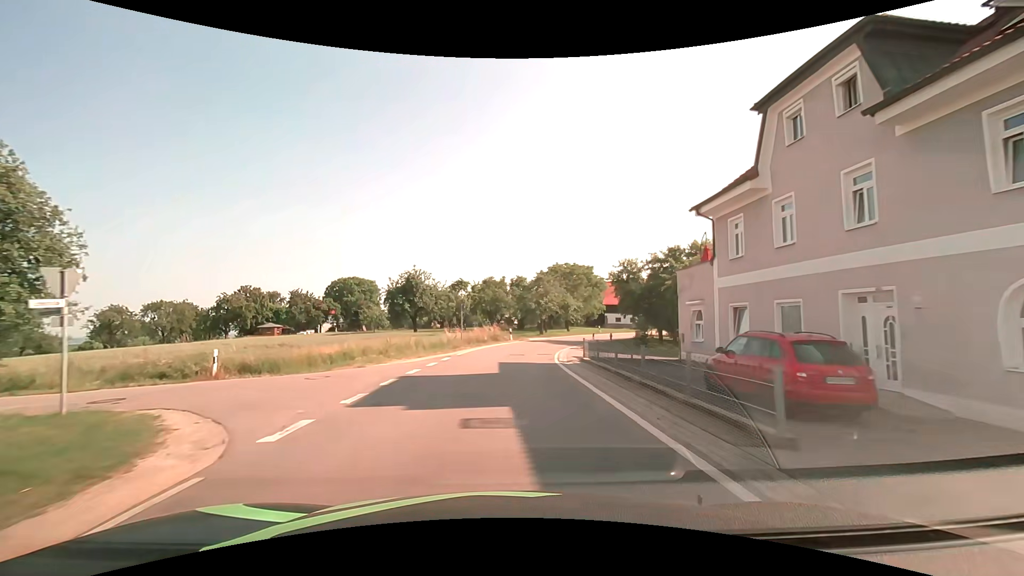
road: tertiary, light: Day
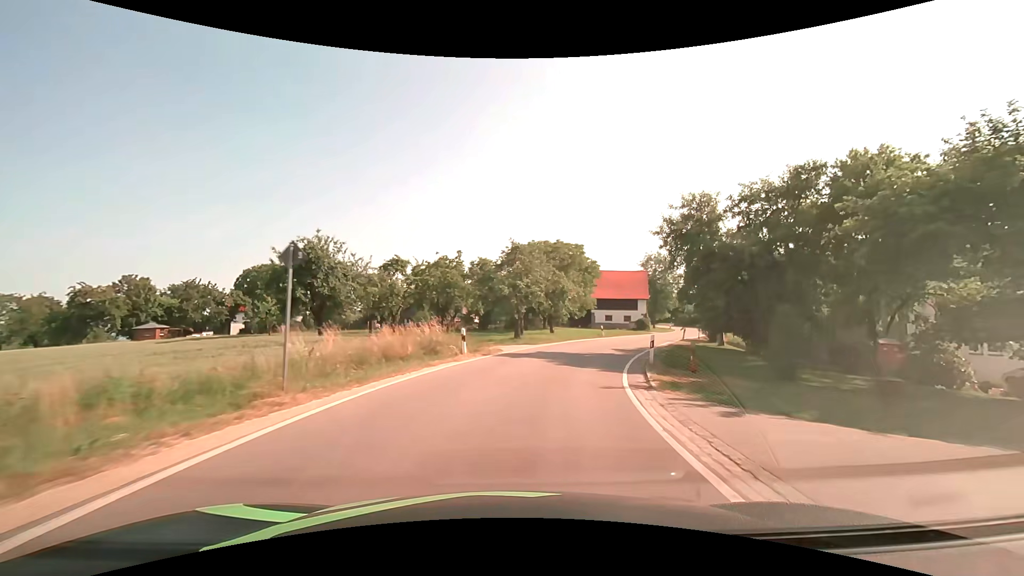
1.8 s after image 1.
(+0.4, +22.1) m; +4°
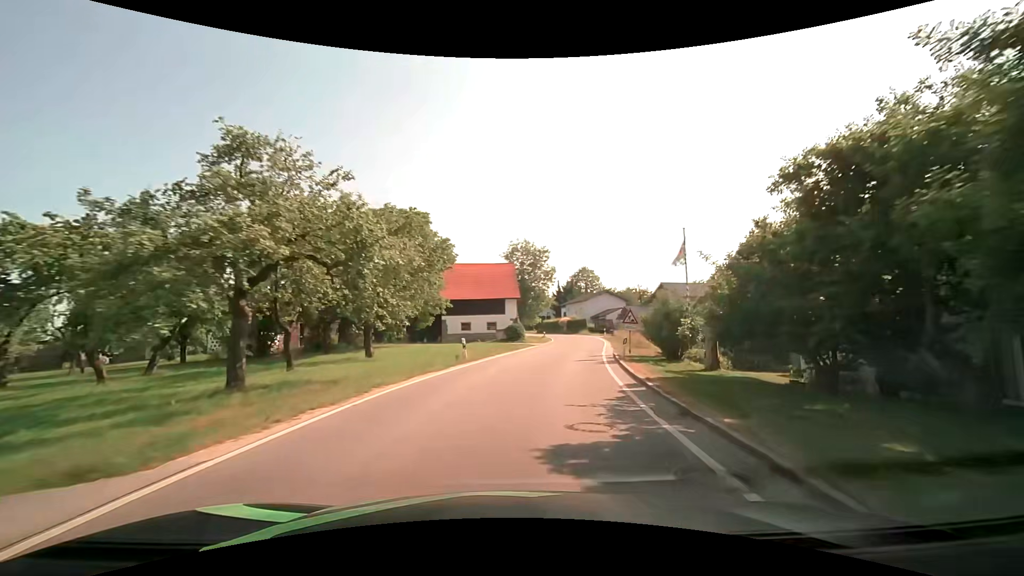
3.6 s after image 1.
(+3.2, +21.6) m; +17°
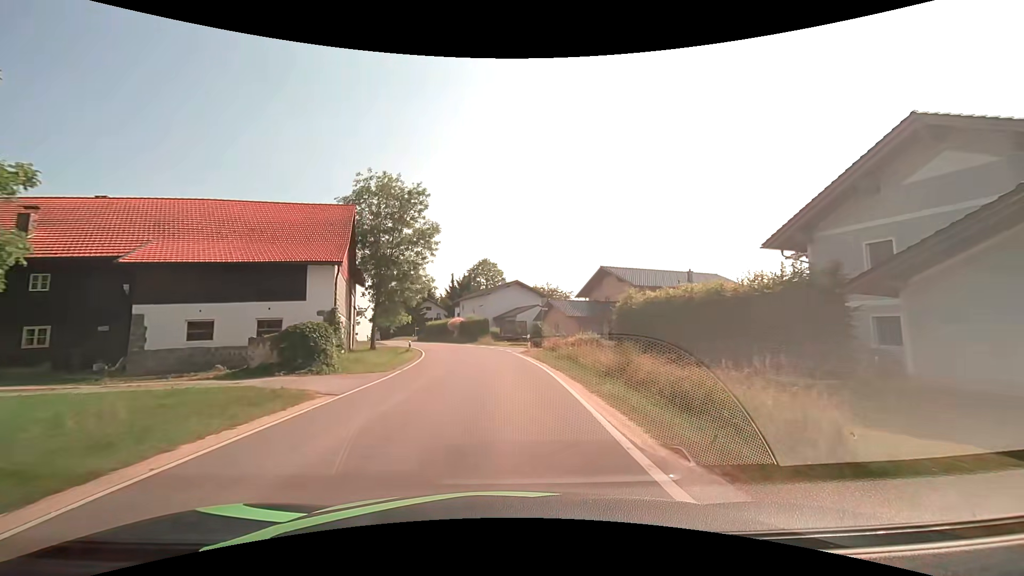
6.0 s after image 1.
(+3.8, +28.8) m; +12°
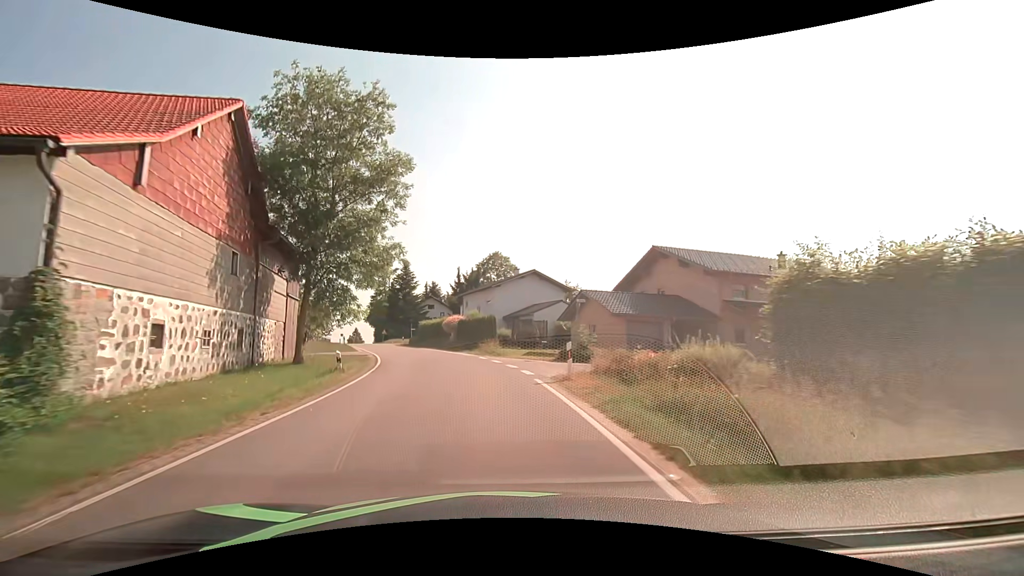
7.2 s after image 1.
(0.0, +14.7) m; -1°
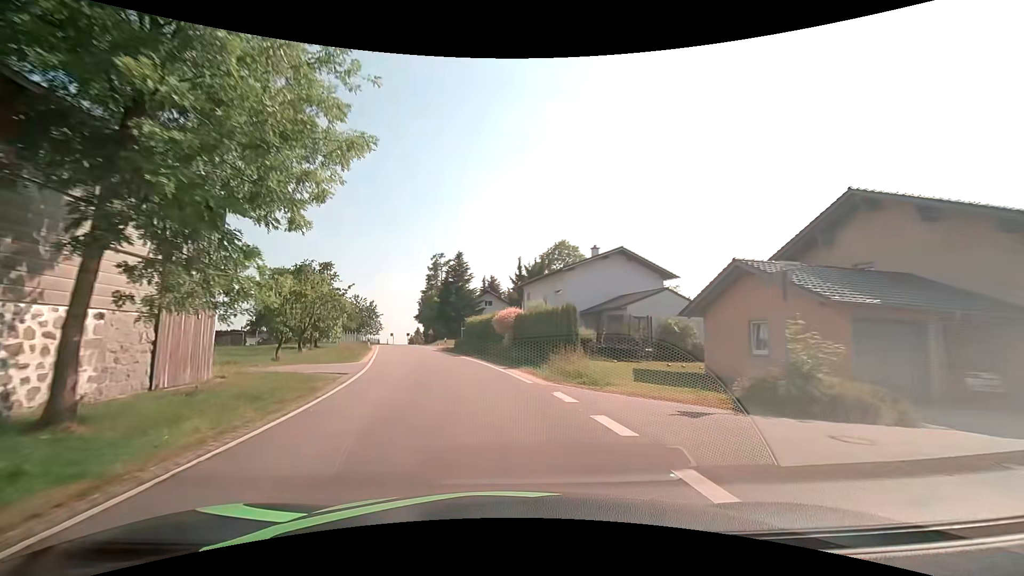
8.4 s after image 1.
(-0.9, +14.7) m; -7°
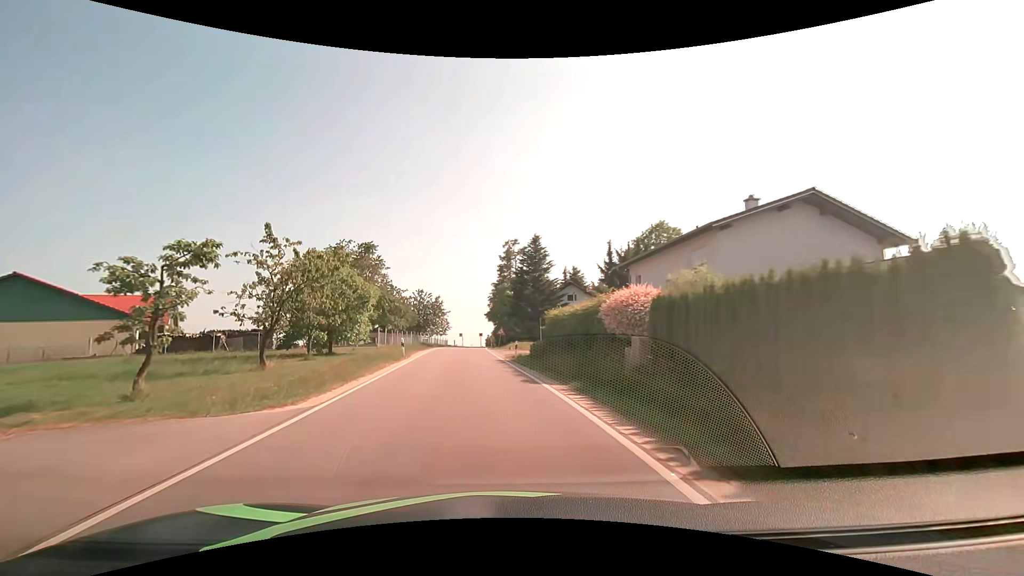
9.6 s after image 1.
(-1.2, +14.7) m; -9°
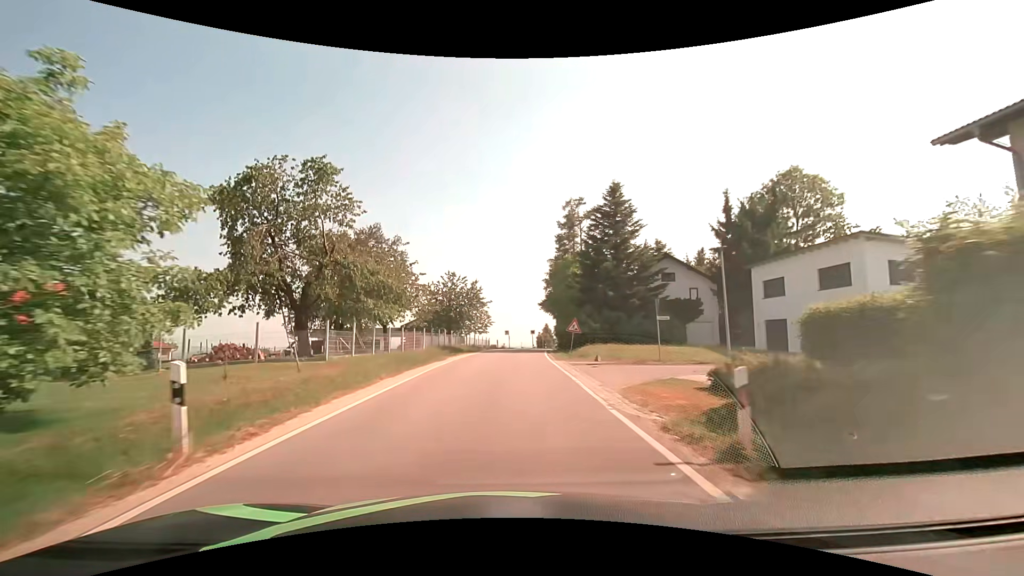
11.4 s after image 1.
(-1.5, +22.3) m; -6°
(0, +10) (0, +20) (0, +30) (+1, +40) (+2, +50) (+3, +60) (+5, +70) (+7, +80) (+9, +89) (+11, +99) m
